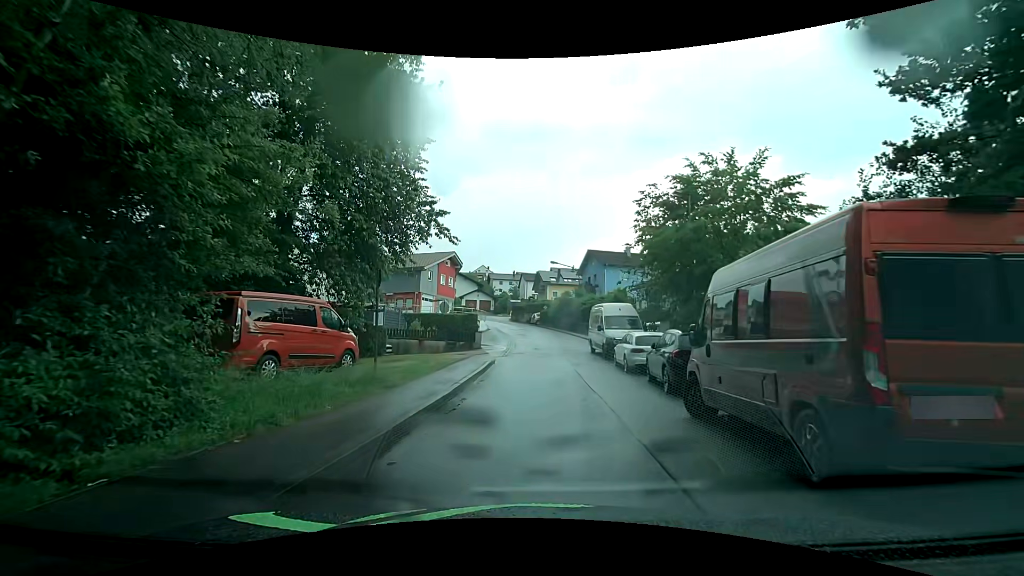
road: residential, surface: asphalt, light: Day
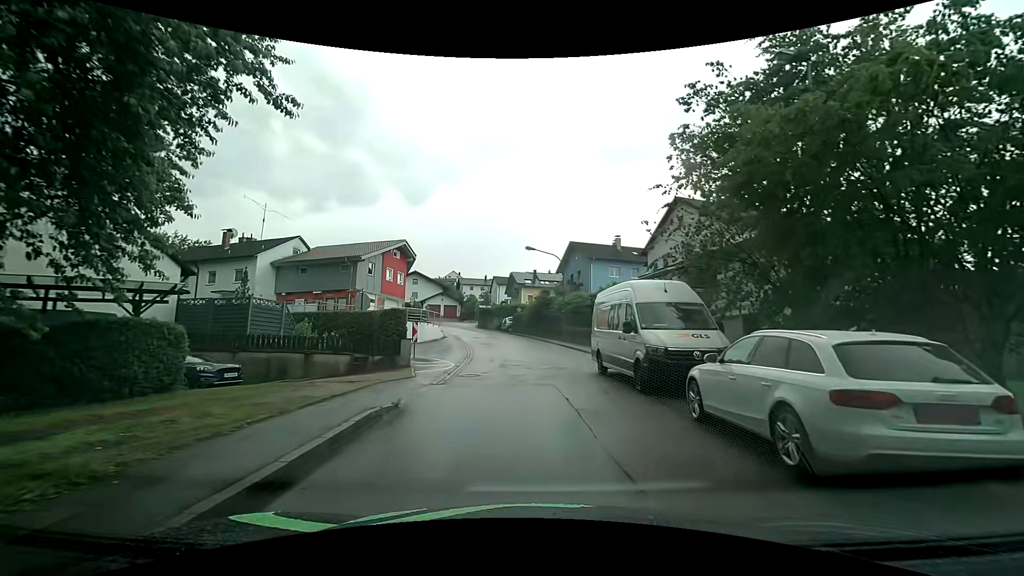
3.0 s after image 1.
(0.0, +12.9) m; +1°
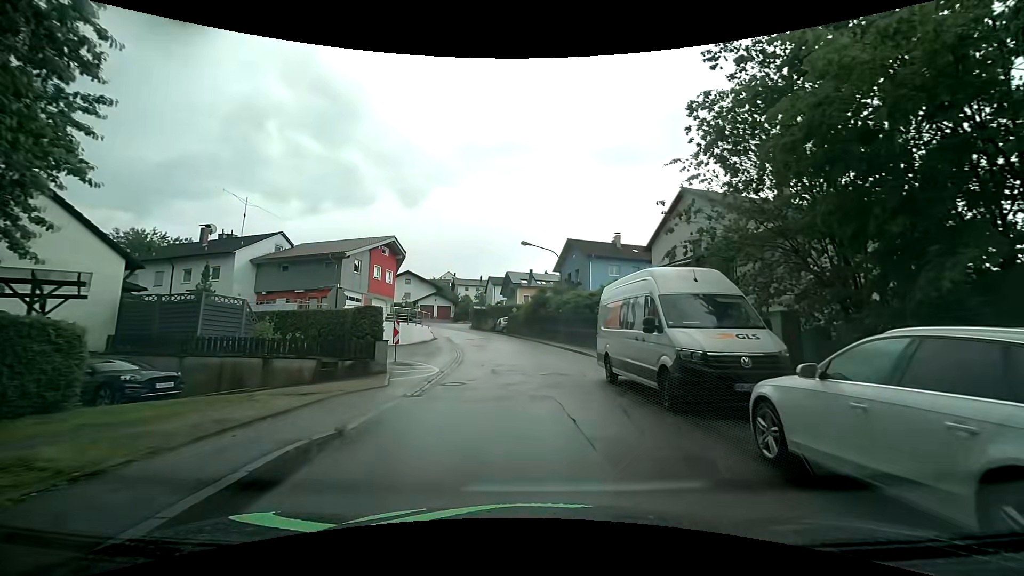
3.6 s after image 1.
(0.0, +2.6) m; 0°
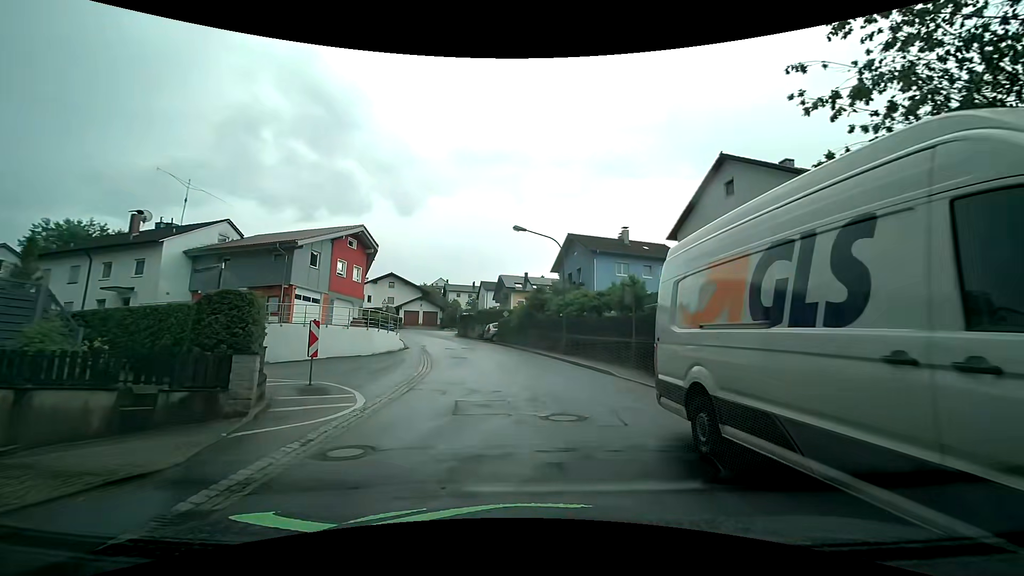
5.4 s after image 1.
(+0.2, +7.7) m; -1°
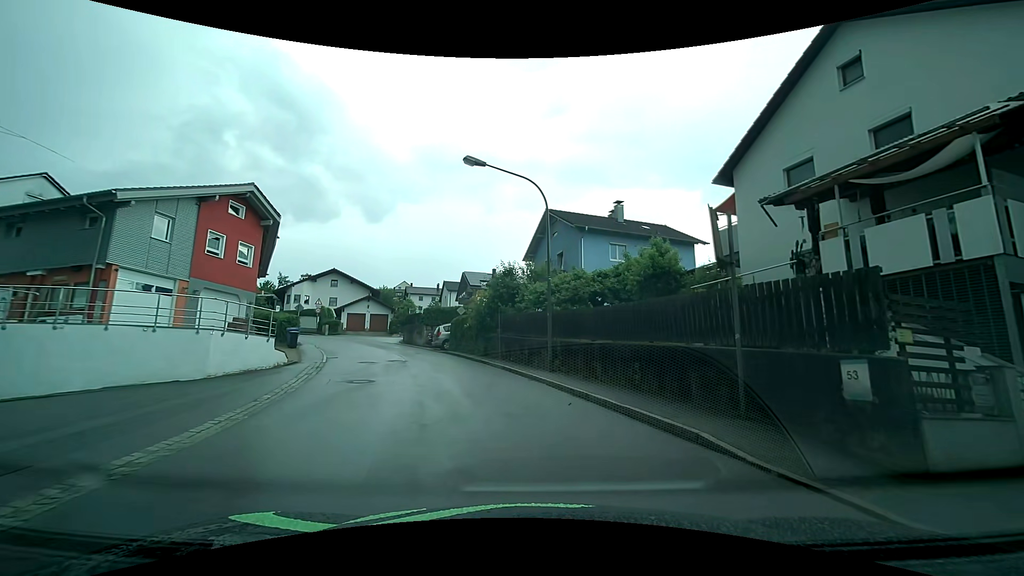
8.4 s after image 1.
(+0.6, +12.0) m; +5°
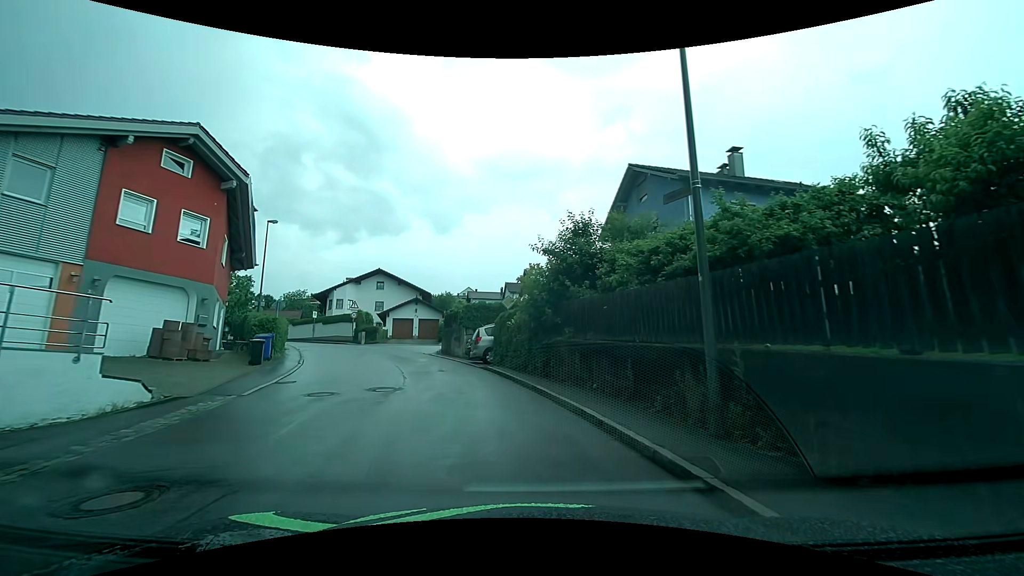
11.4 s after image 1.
(-0.3, +10.7) m; -8°
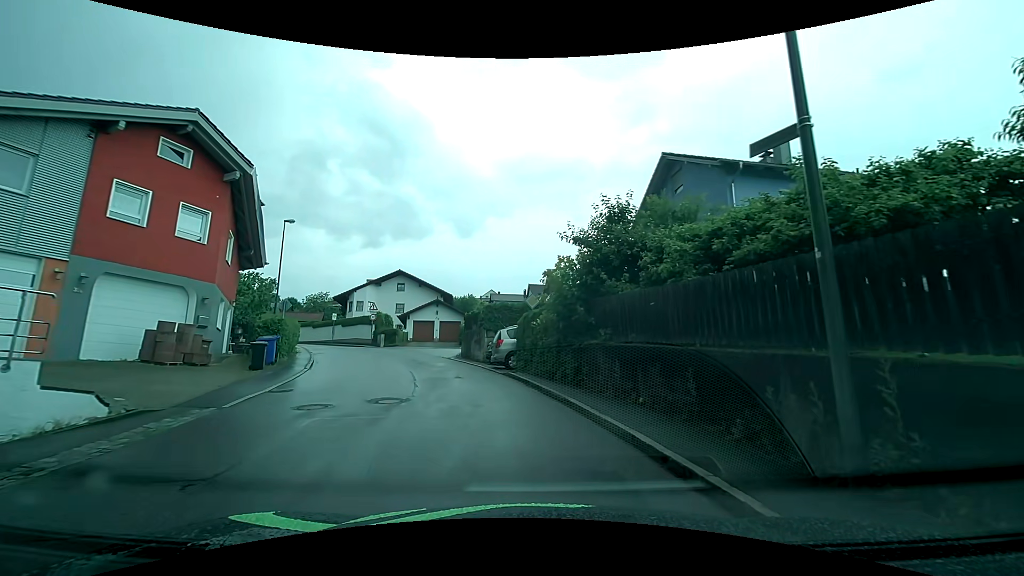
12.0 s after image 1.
(0.0, +1.9) m; -2°
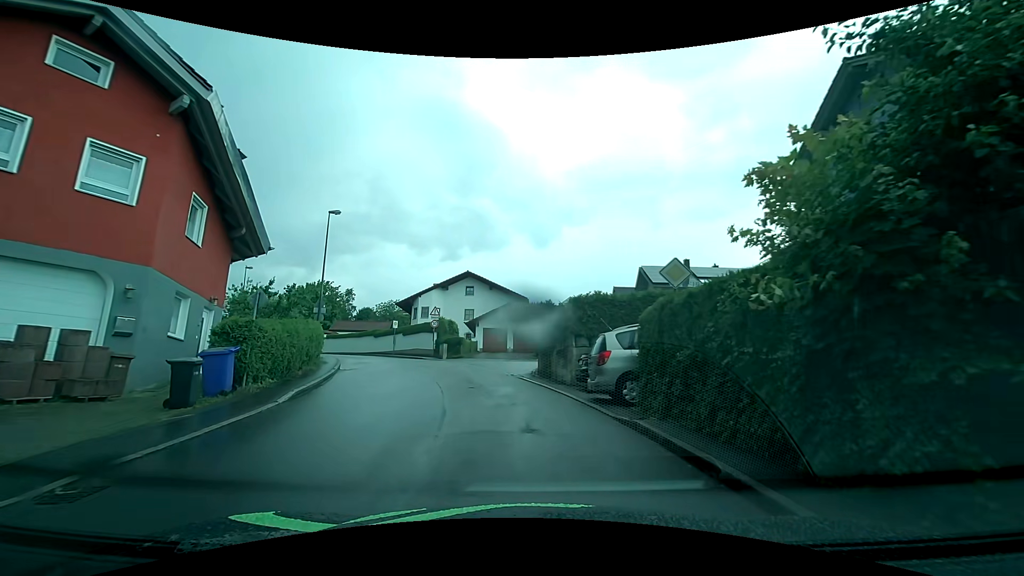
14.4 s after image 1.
(-0.7, +8.3) m; -8°
(-1, +10) (-3, +20) (-6, +29) (-10, +38) (-16, +46) (-22, +54) (-29, +62) (-36, +69) (-42, +77) (-48, +85) m
